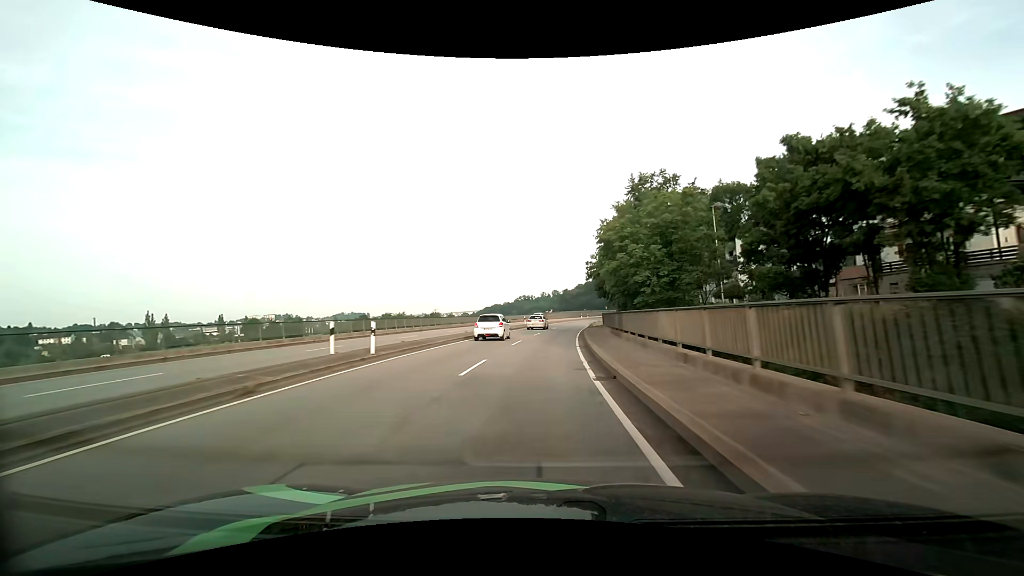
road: primary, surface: asphalt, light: Day
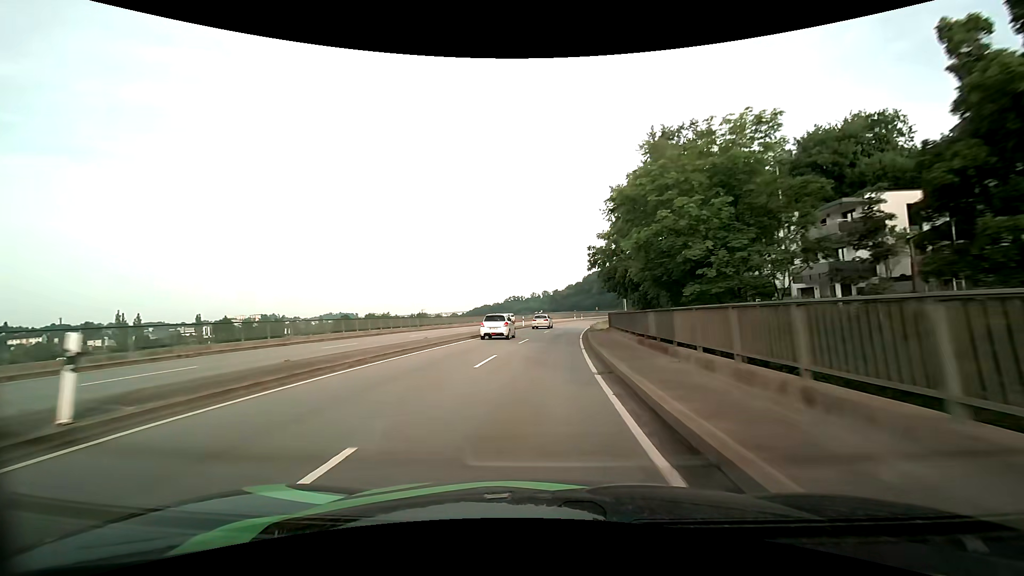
(+0.1, +10.5) m; +1°
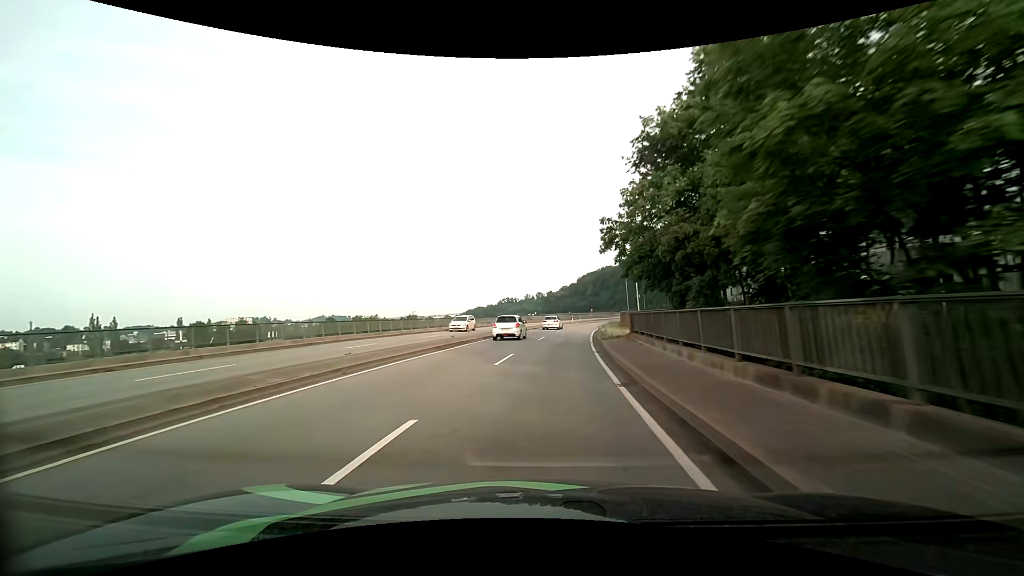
(+0.1, +10.6) m; +1°
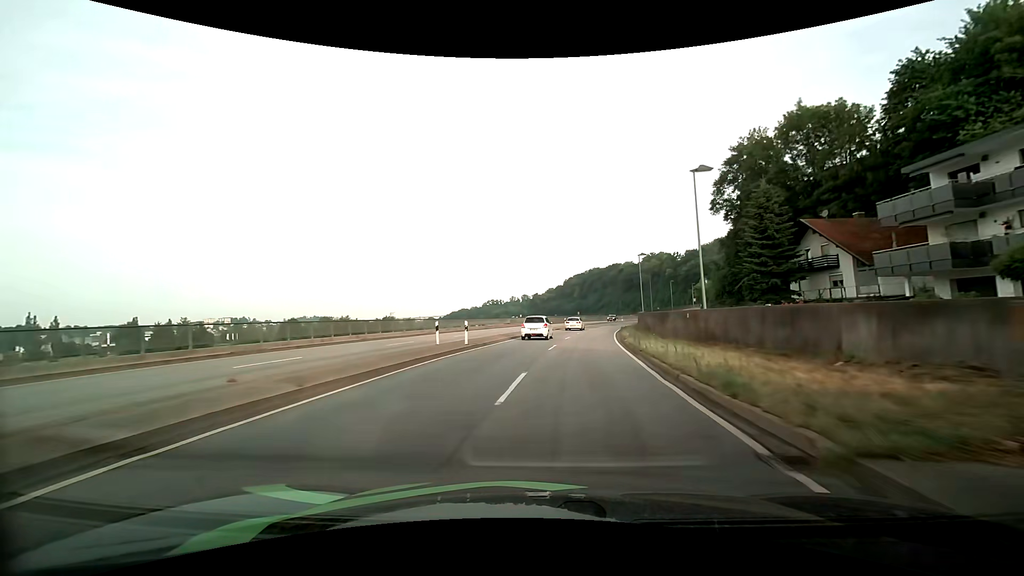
(+0.2, +21.5) m; +1°
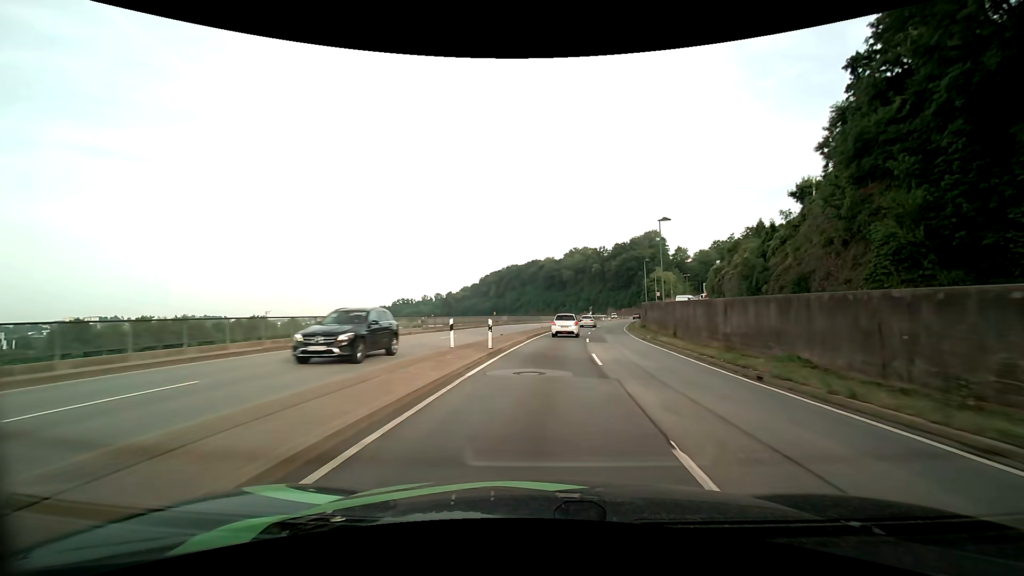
(+3.9, +54.5) m; +9°
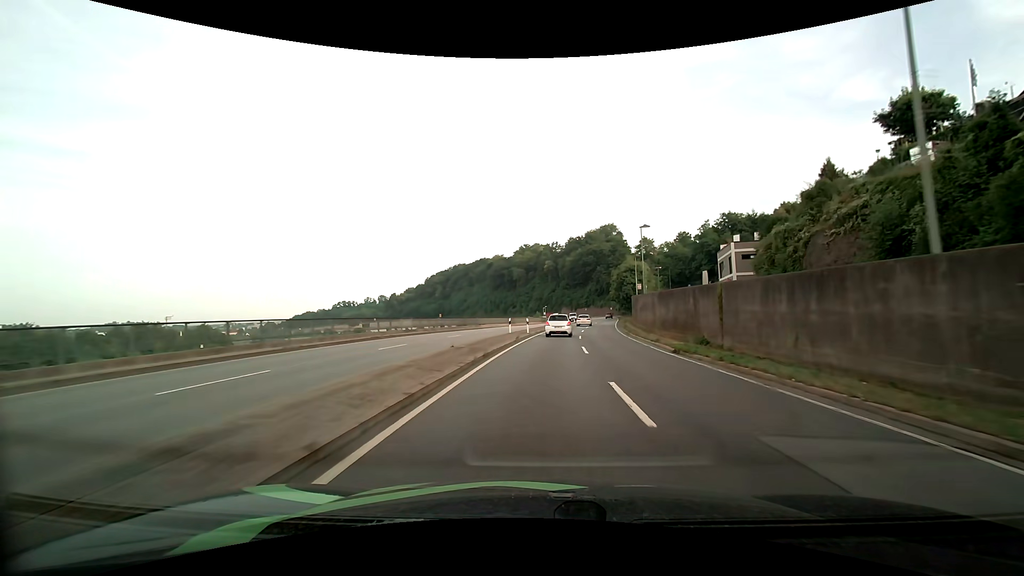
(+1.8, +32.3) m; +6°
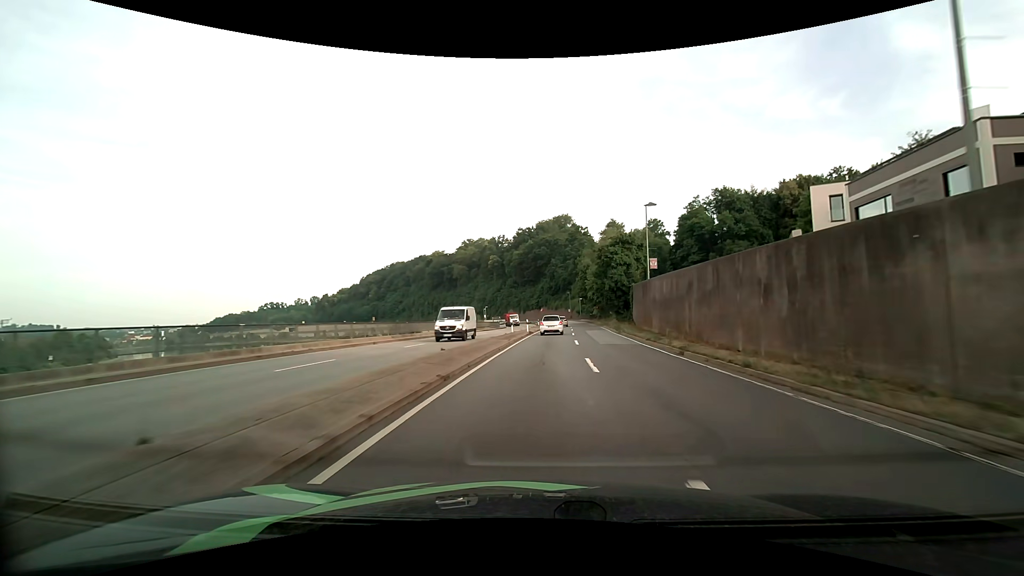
(+2.3, +42.7) m; +6°
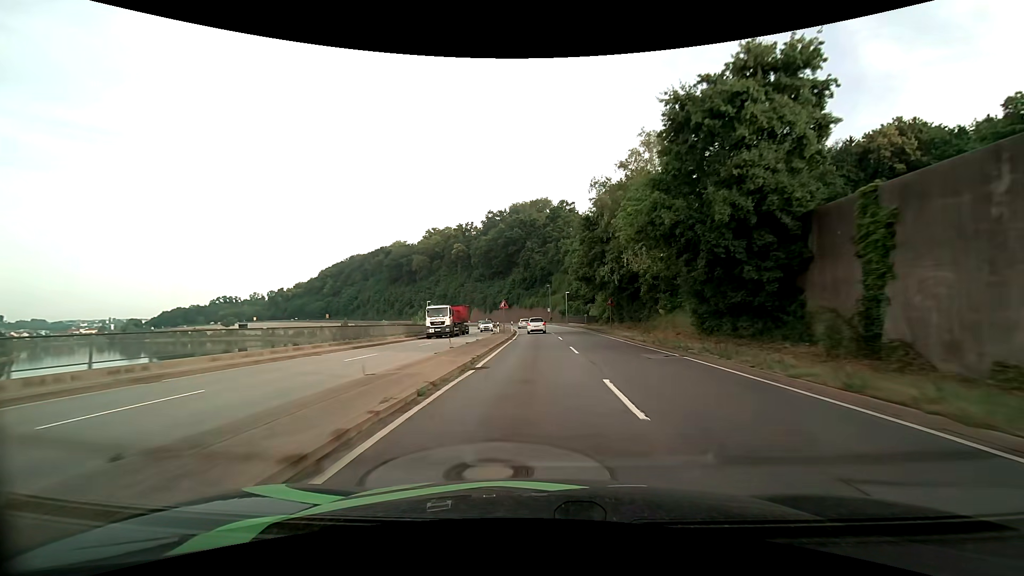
(+1.8, +42.3) m; +4°
(0, +10) (0, +20) (0, +30) (0, +40) (-1, +50) (-1, +60) (-2, +70) (-3, +80) (-4, +90) (-5, +100) m
